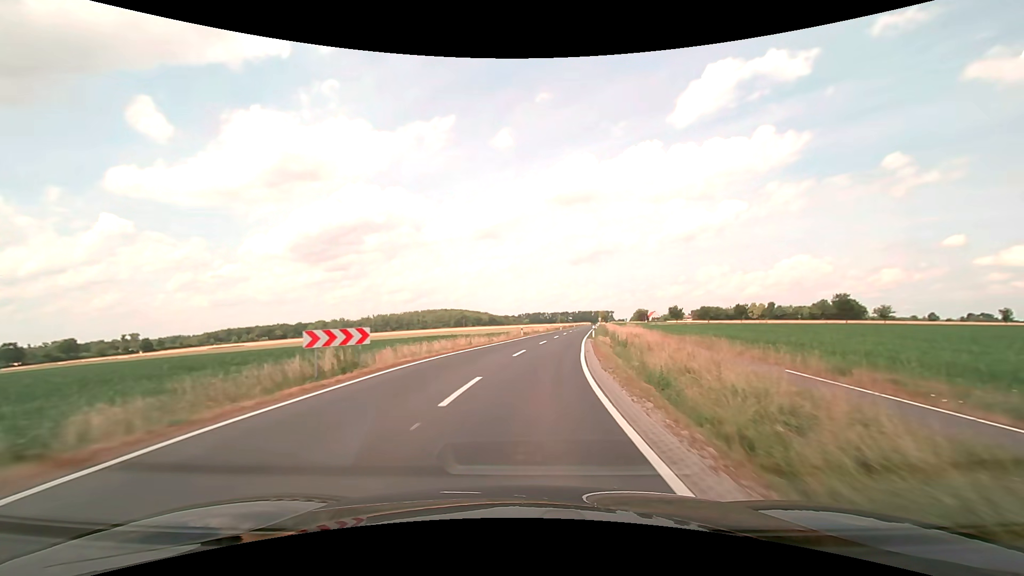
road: secondary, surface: asphalt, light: Day
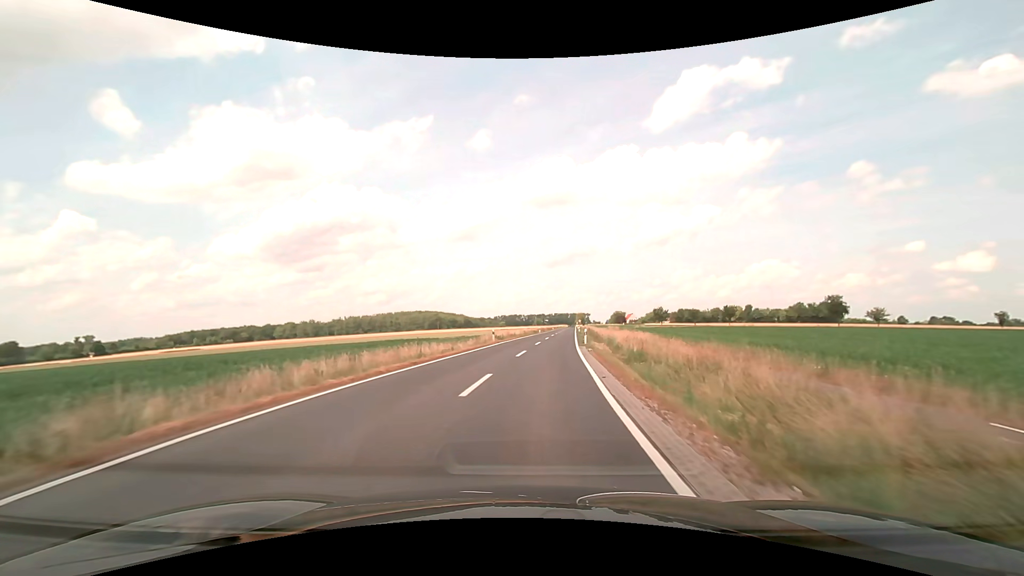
(+0.2, +10.8) m; +3°
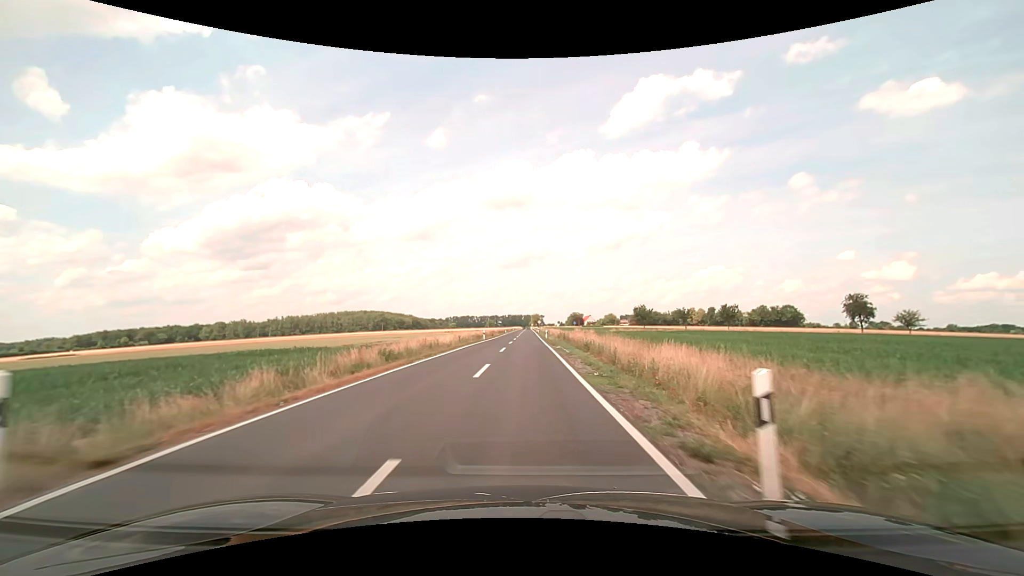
(+2.0, +32.2) m; +5°
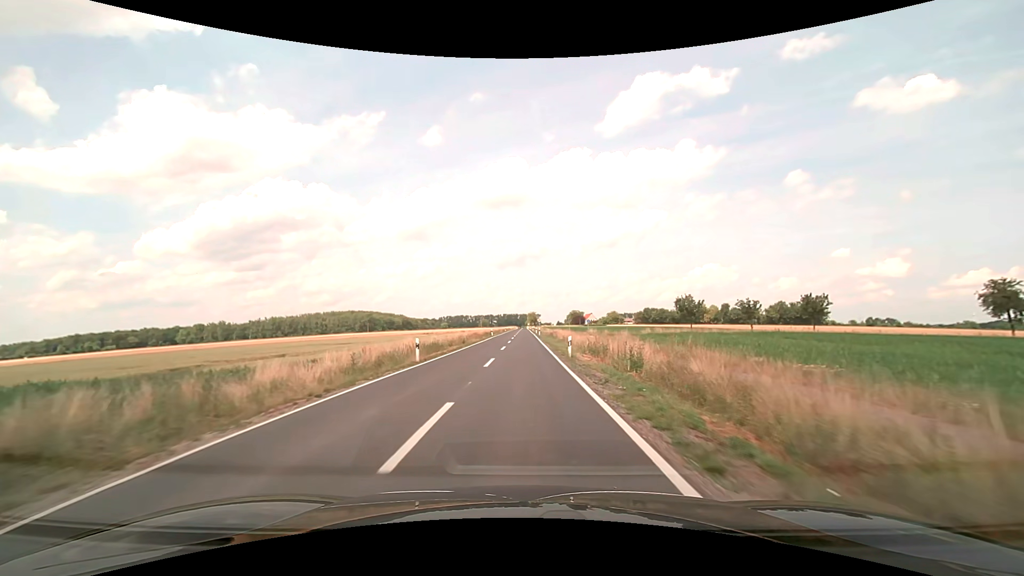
(+0.3, +32.2) m; +1°
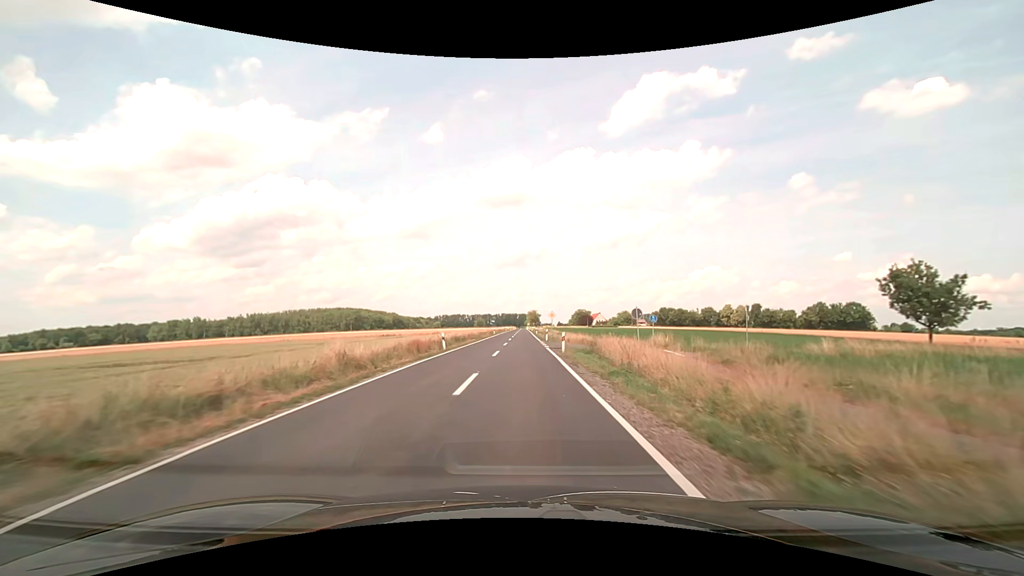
(0.0, +43.1) m; 0°
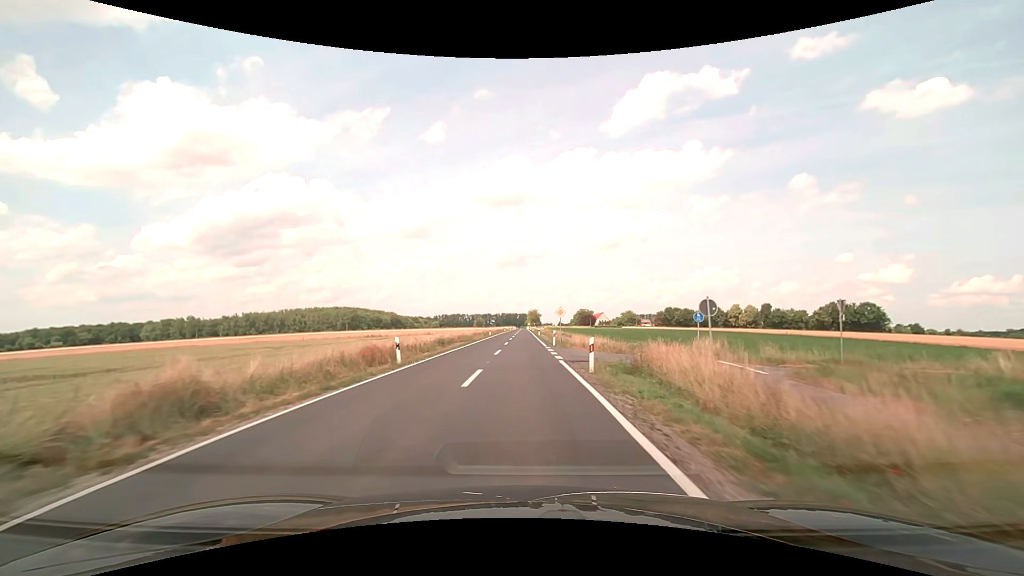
(0.0, +10.8) m; 0°
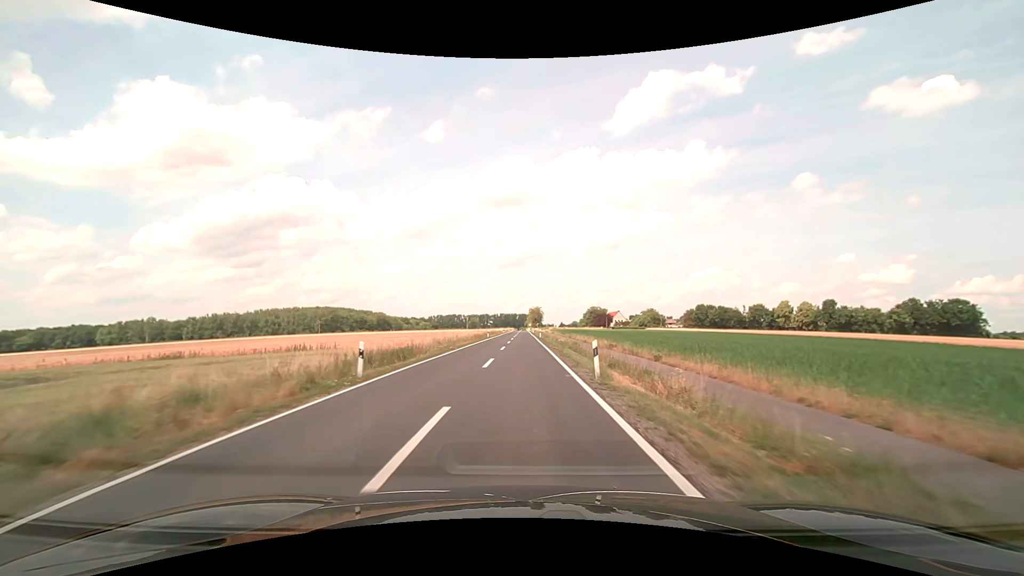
(0.0, +54.8) m; 0°
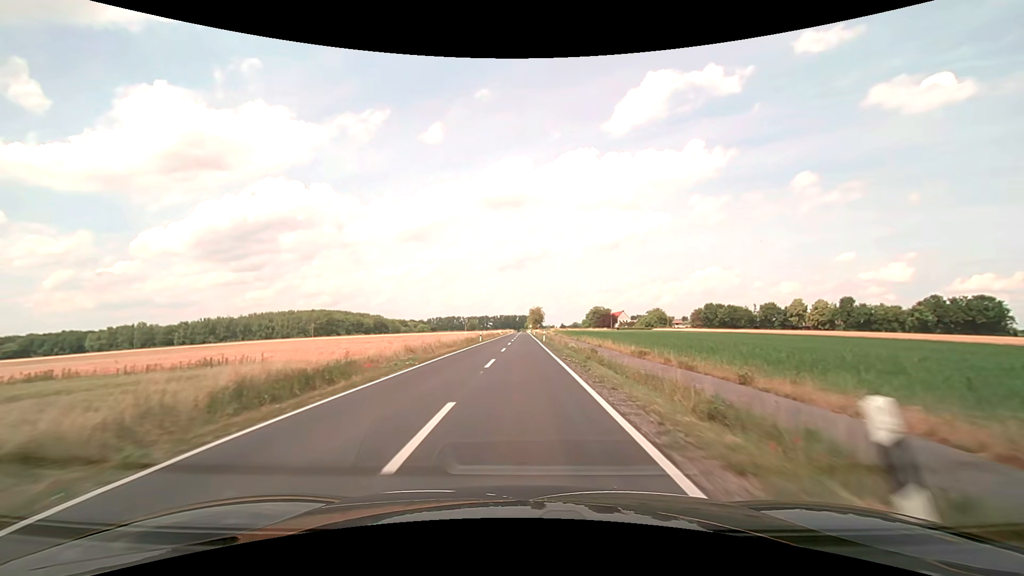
(0.0, +11.6) m; 0°
(0, +10) (0, +20) (0, +30) (0, +40) (0, +50) (0, +60) (0, +70) (0, +80) (0, +90) (0, +100) m
